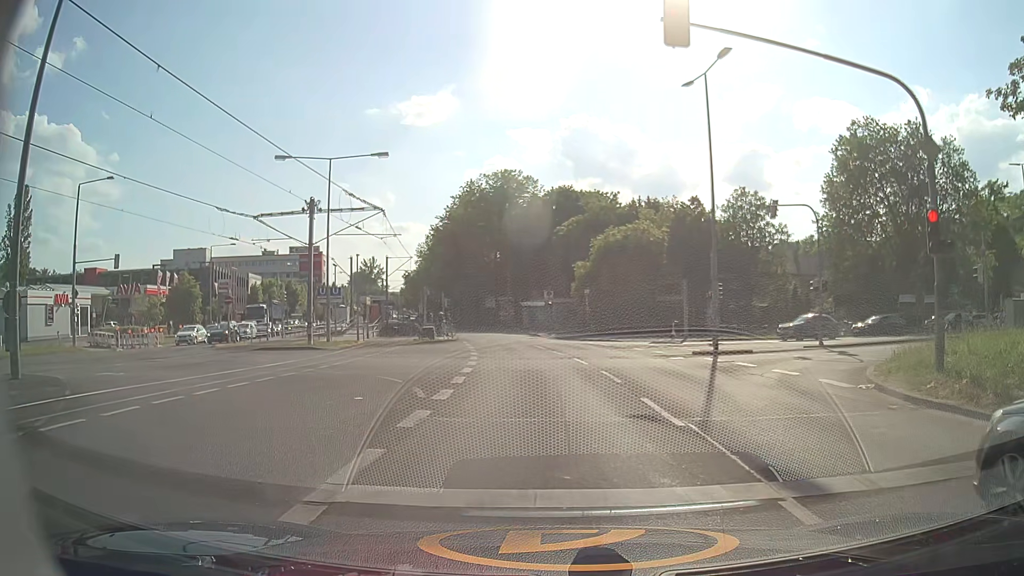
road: secondary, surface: asphalt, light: Day
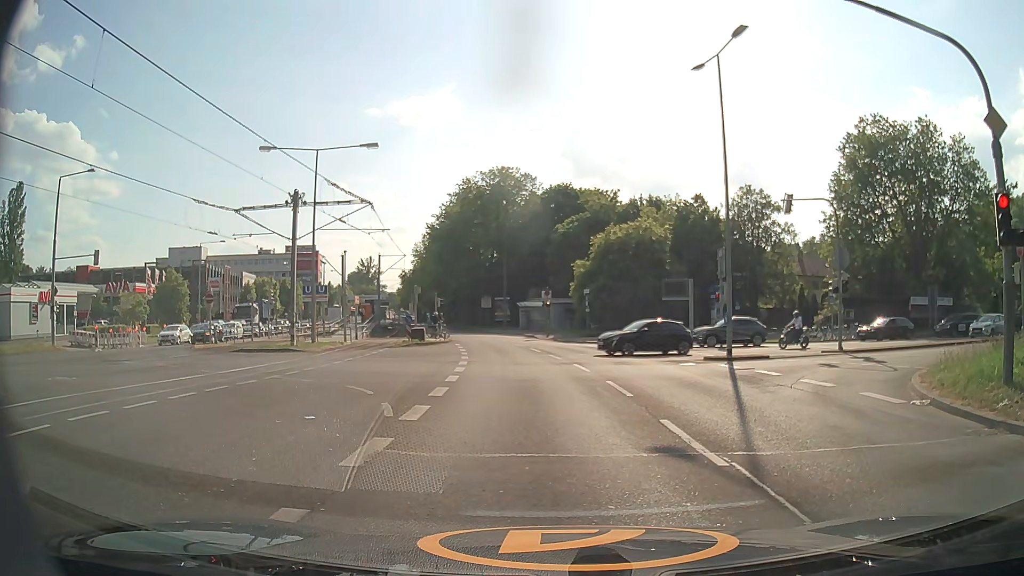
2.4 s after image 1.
(0.0, +2.0) m; +2°
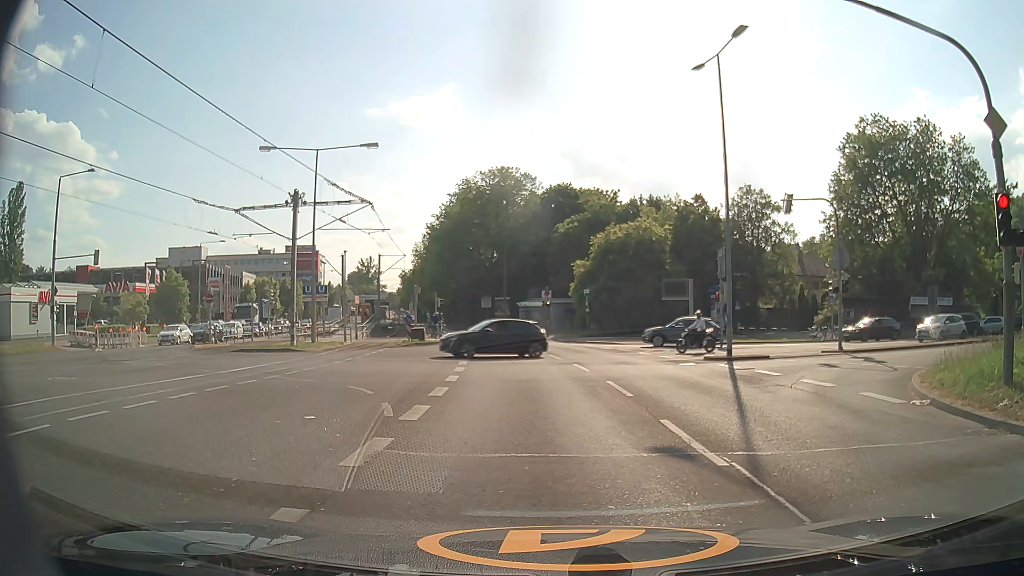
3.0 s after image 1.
(0.0, 0.0) m; 0°
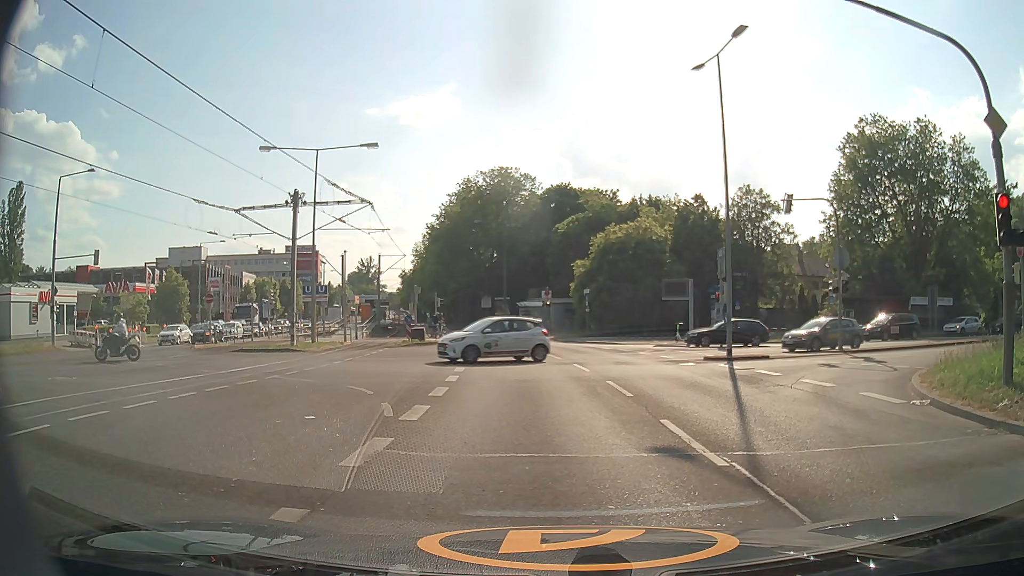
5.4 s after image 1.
(0.0, 0.0) m; 0°
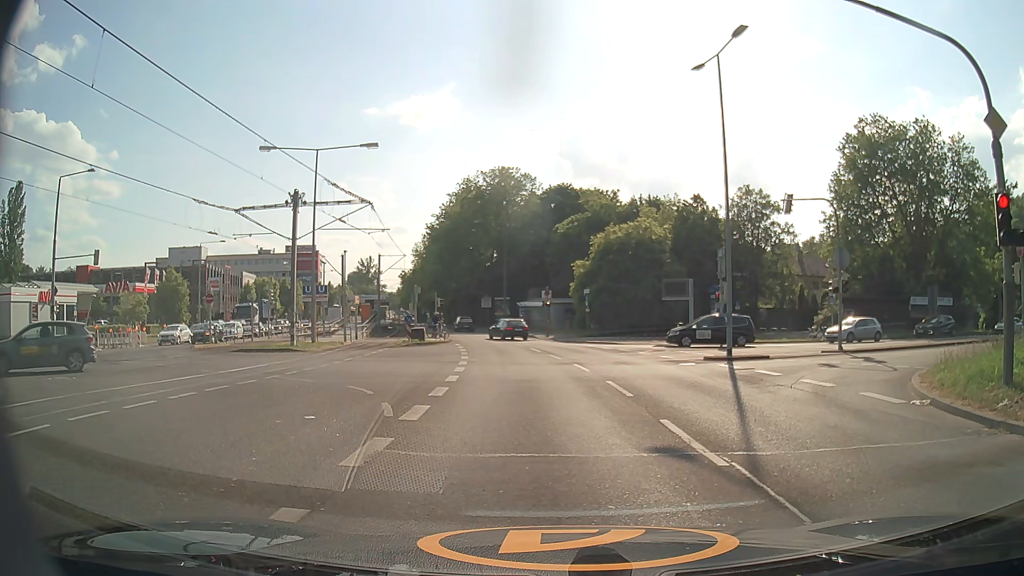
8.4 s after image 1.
(0.0, 0.0) m; 0°
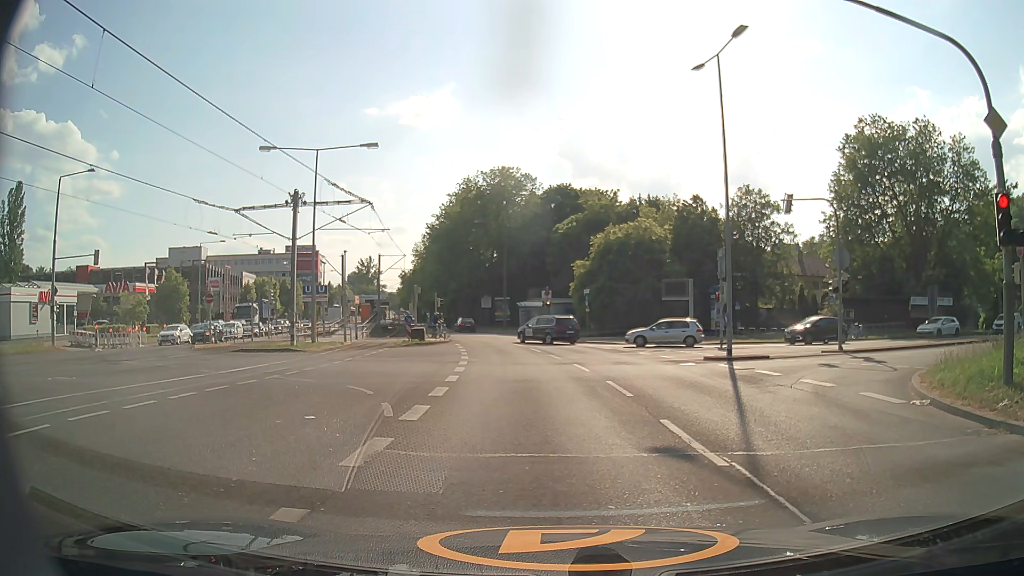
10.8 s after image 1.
(0.0, 0.0) m; 0°
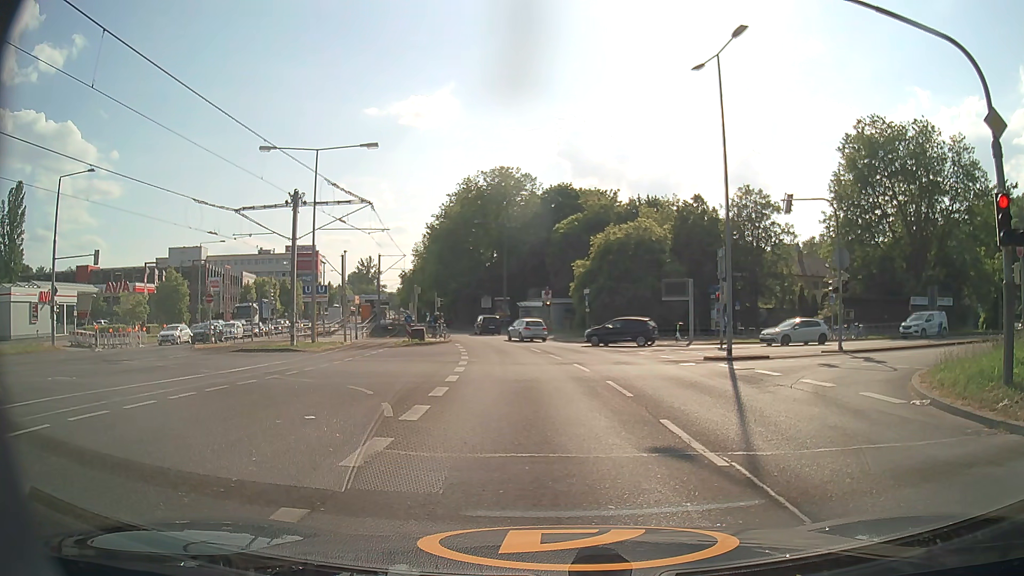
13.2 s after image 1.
(0.0, 0.0) m; 0°
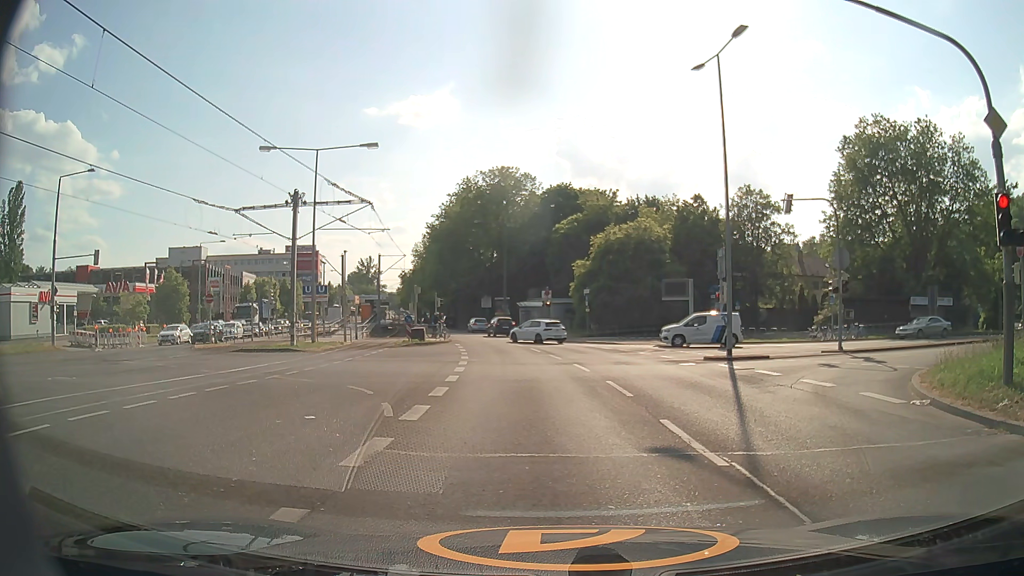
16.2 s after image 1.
(0.0, 0.0) m; 0°
